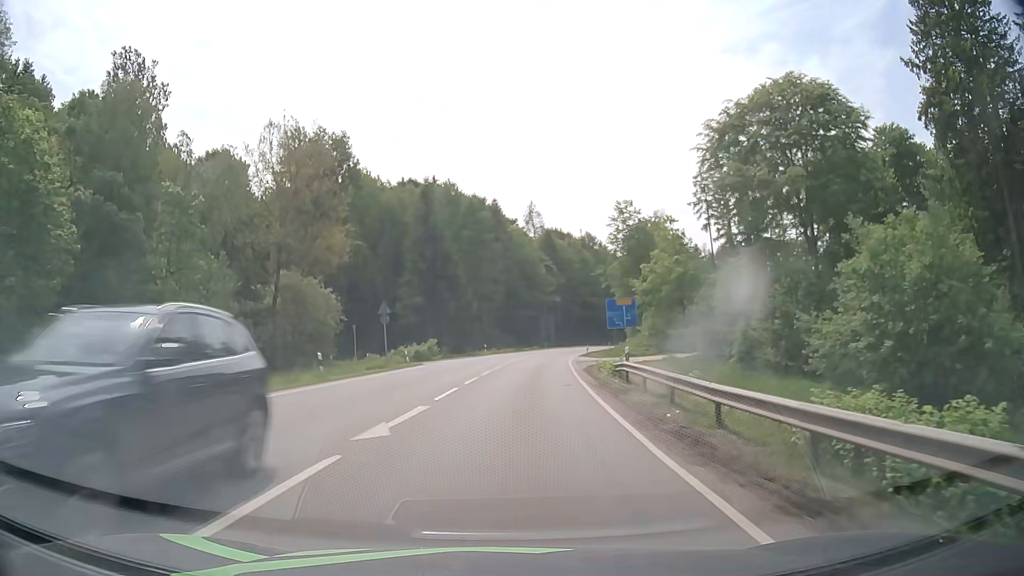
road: secondary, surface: asphalt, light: Day
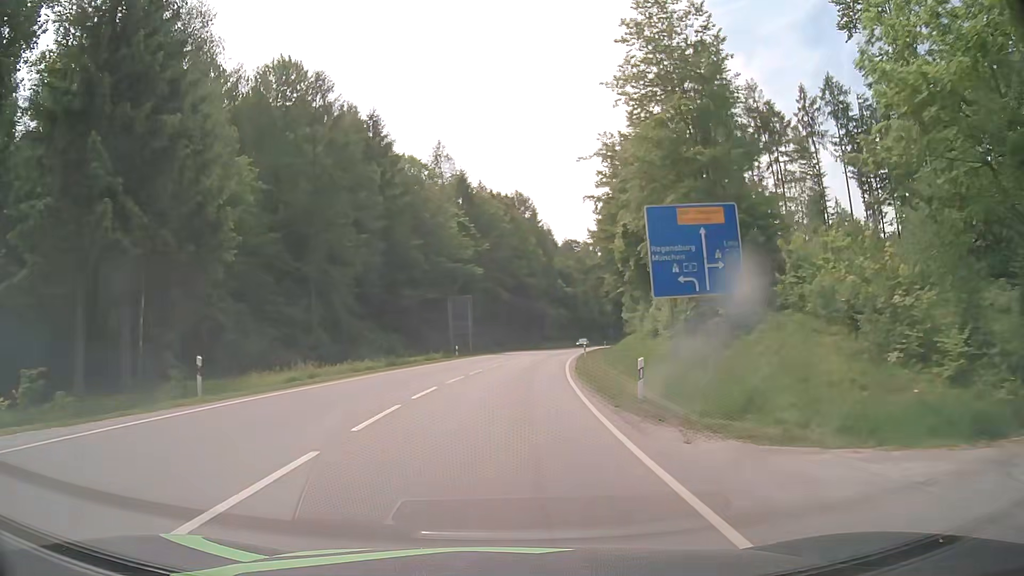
(+3.5, +53.5) m; +7°
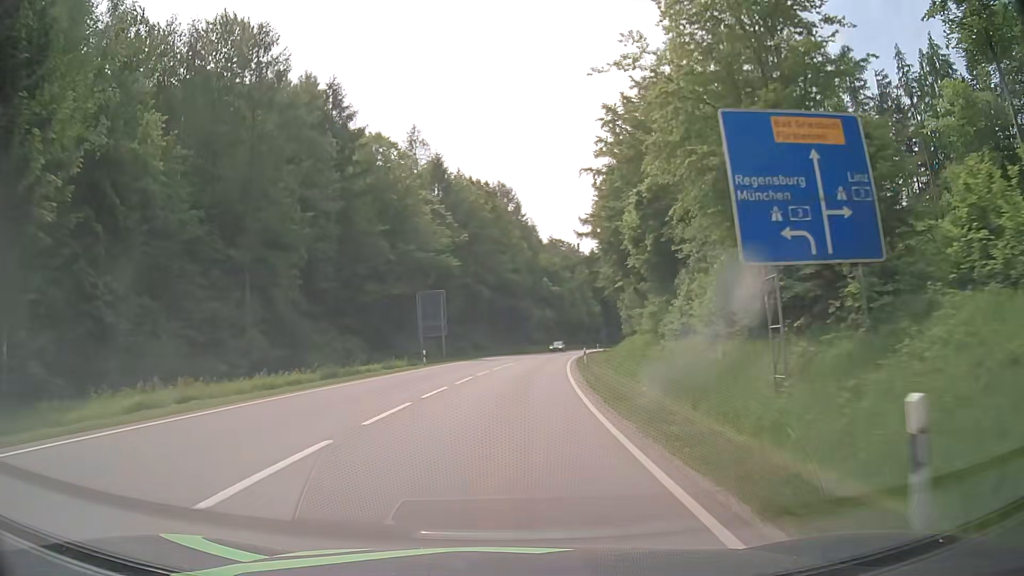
(+0.1, +10.8) m; +1°
(0, +10) (+1, +20) (+1, +30) (+2, +40) (+3, +50) (+4, +60) (+6, +70) (+7, +80) (+9, +89) (+11, +99) m
